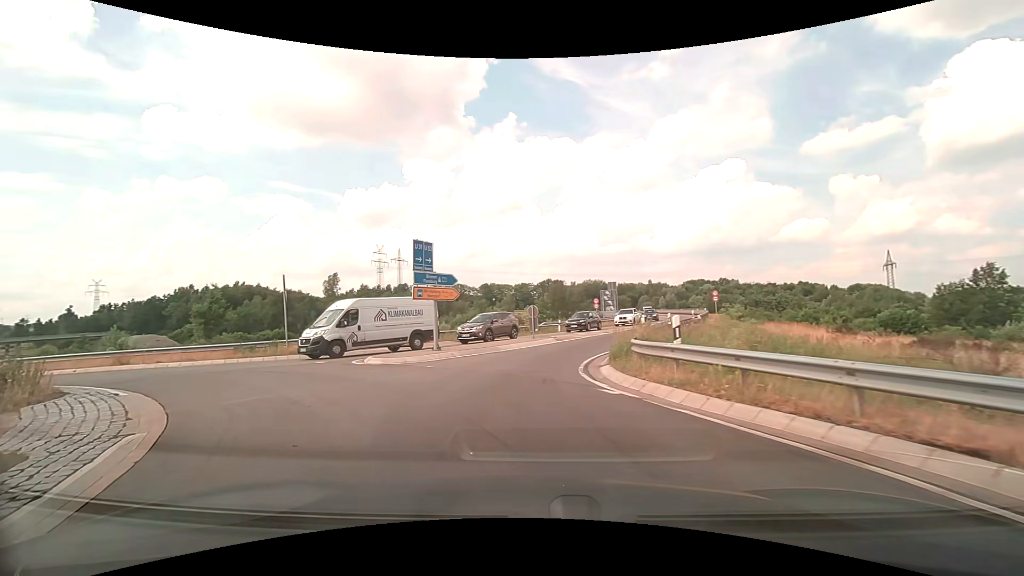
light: Day
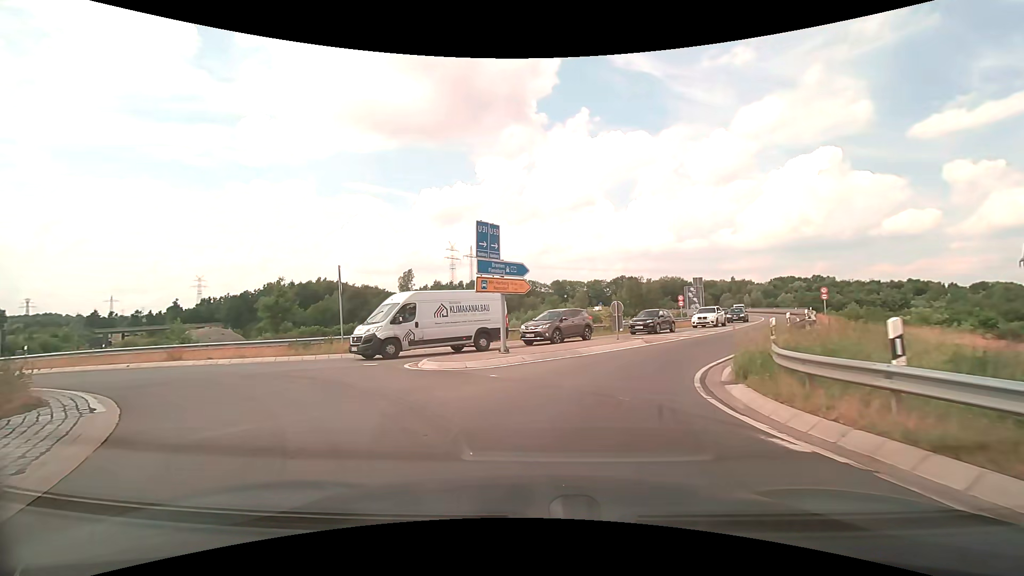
(-0.3, +3.4) m; -9°
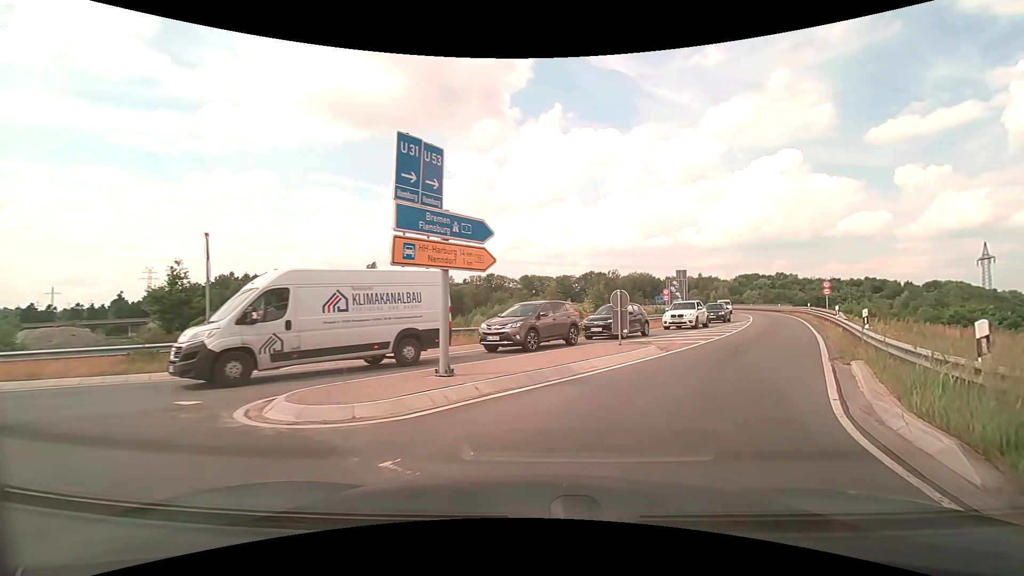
(-0.1, +7.2) m; +3°
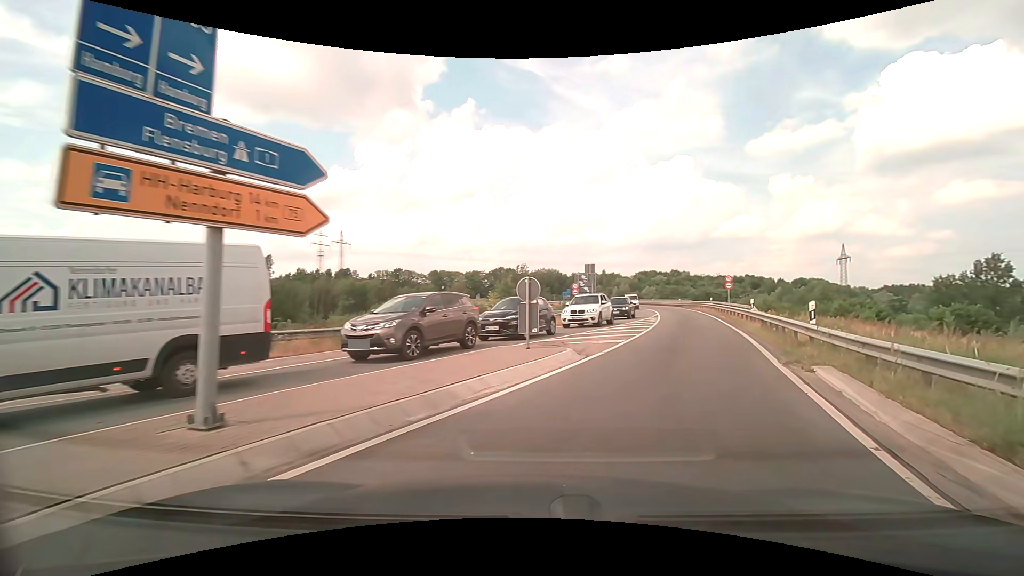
(+0.4, +4.0) m; +10°
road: primary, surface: asphalt
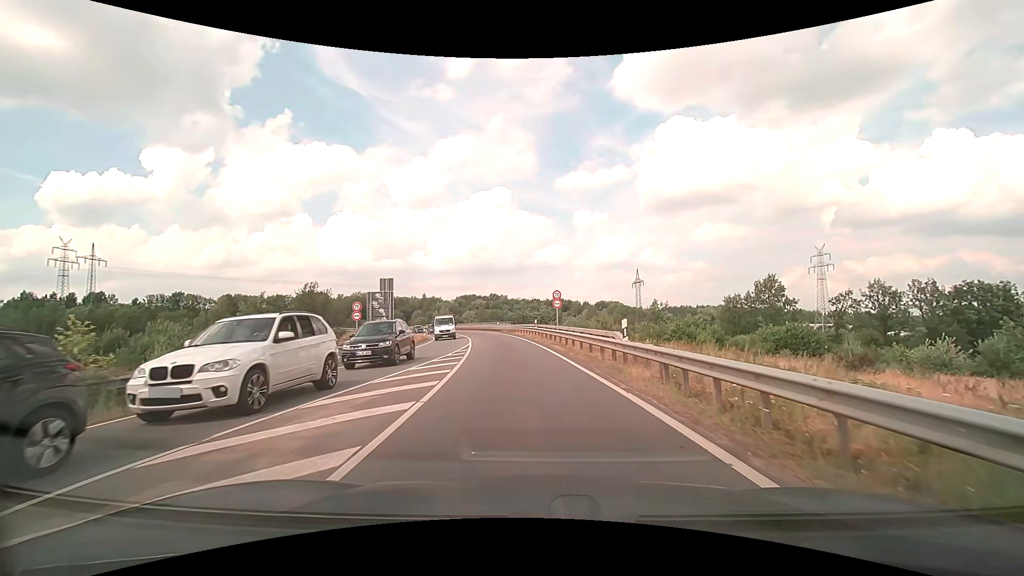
(+3.3, +13.5) m; +20°
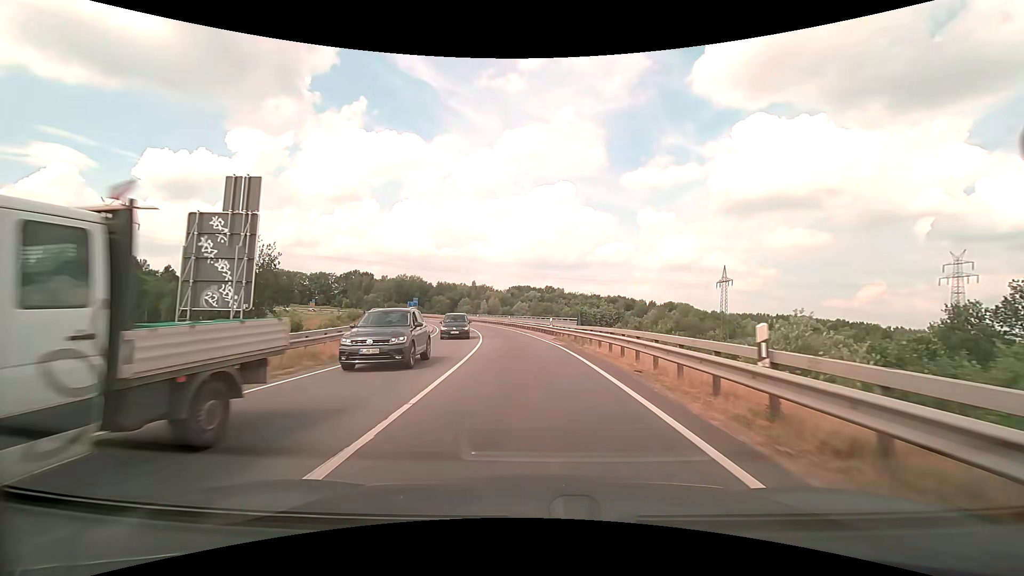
(-1.7, +30.2) m; -6°
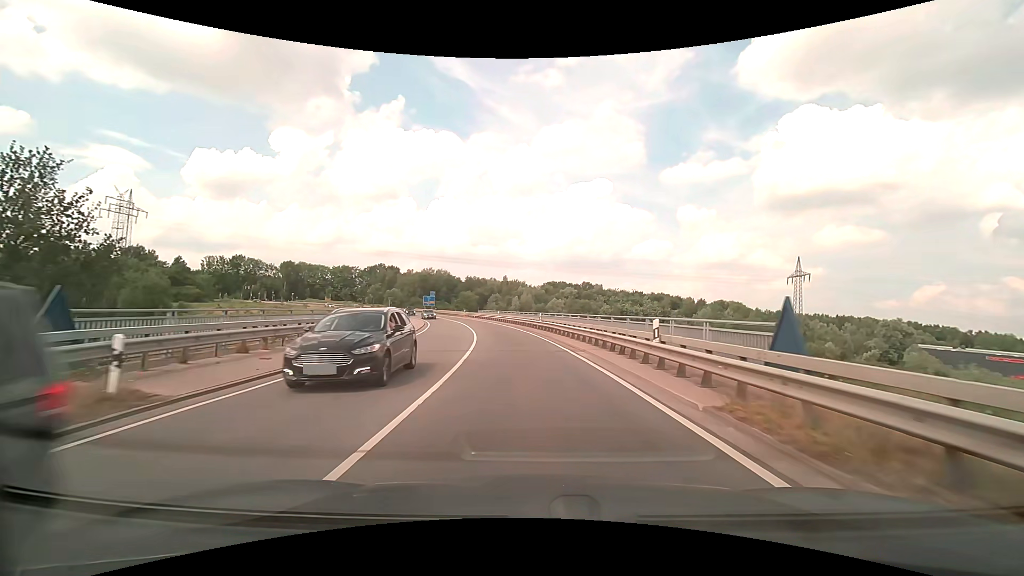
(-0.6, +22.5) m; -4°
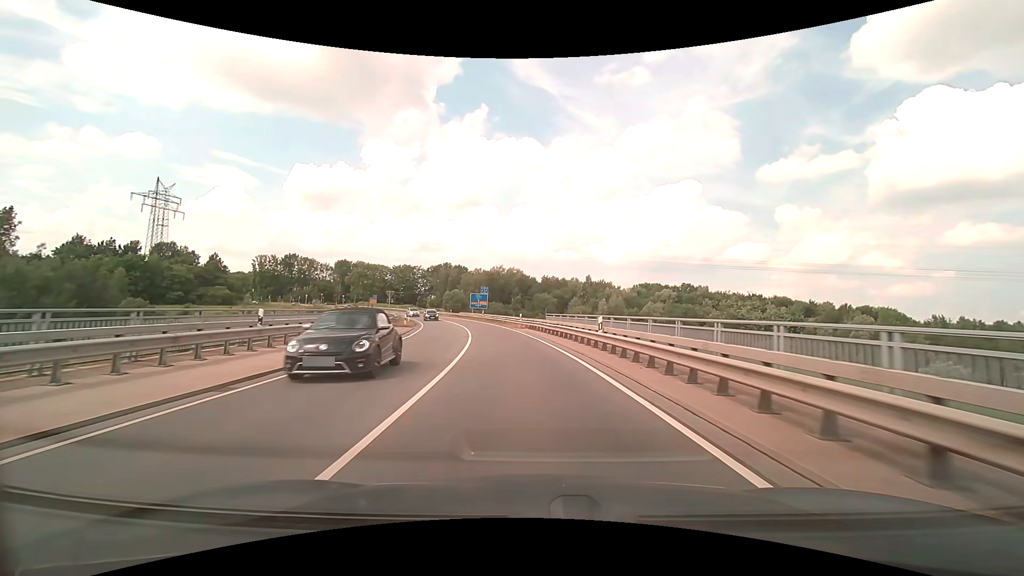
(-3.3, +42.0) m; -9°
(0, +10) (-1, +20) (-2, +30) (-3, +40) (-5, +50) (-8, +59) (-10, +69) (-13, +78) (-17, +88) (-21, +97) m
